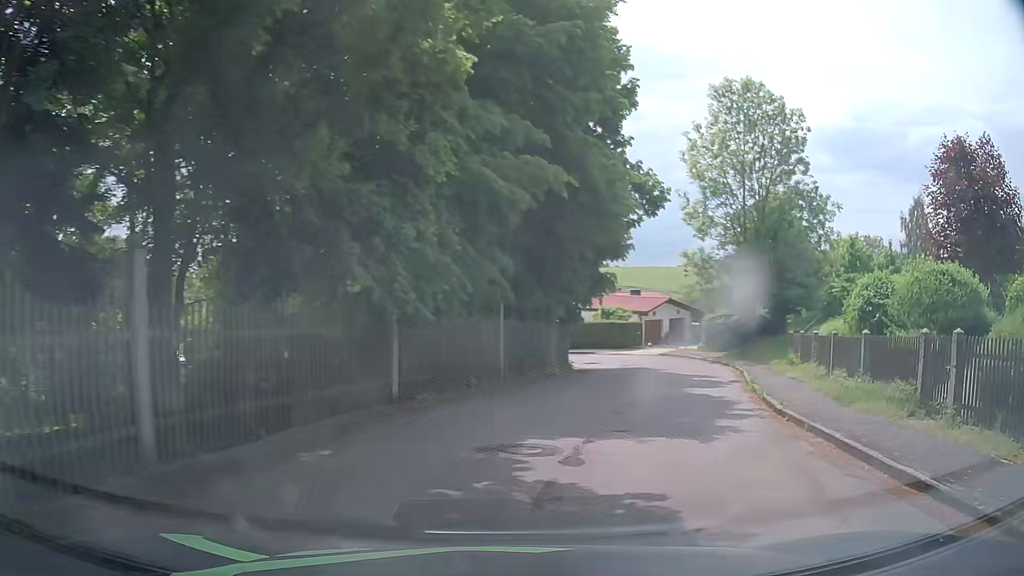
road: residential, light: Day
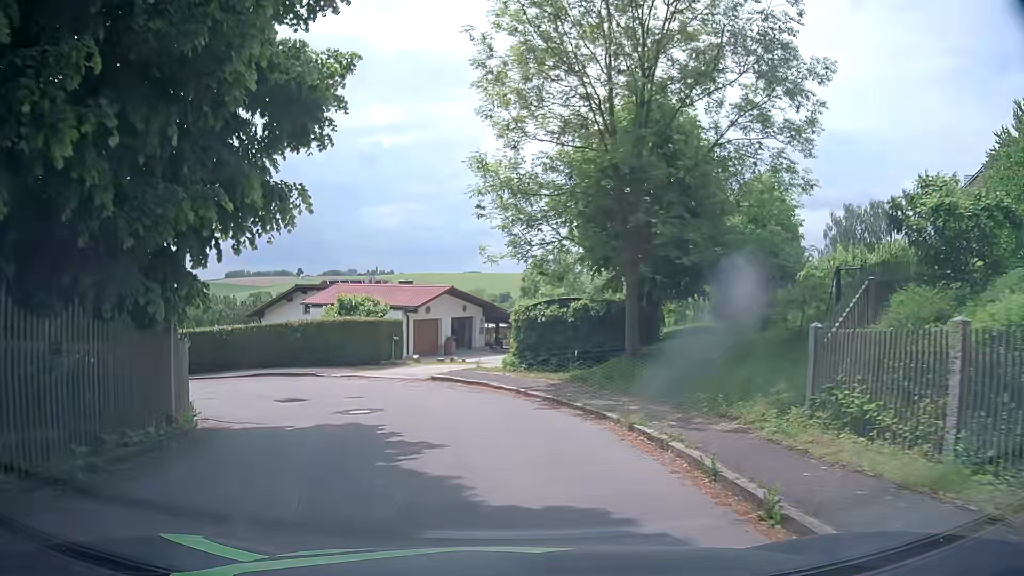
(+4.1, +18.1) m; +19°
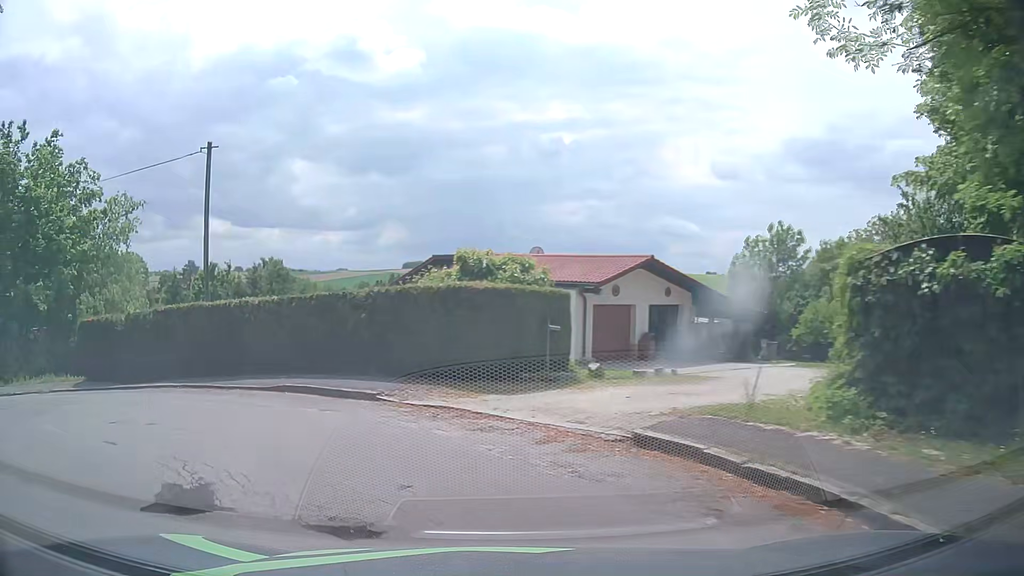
(-1.1, +12.7) m; -15°
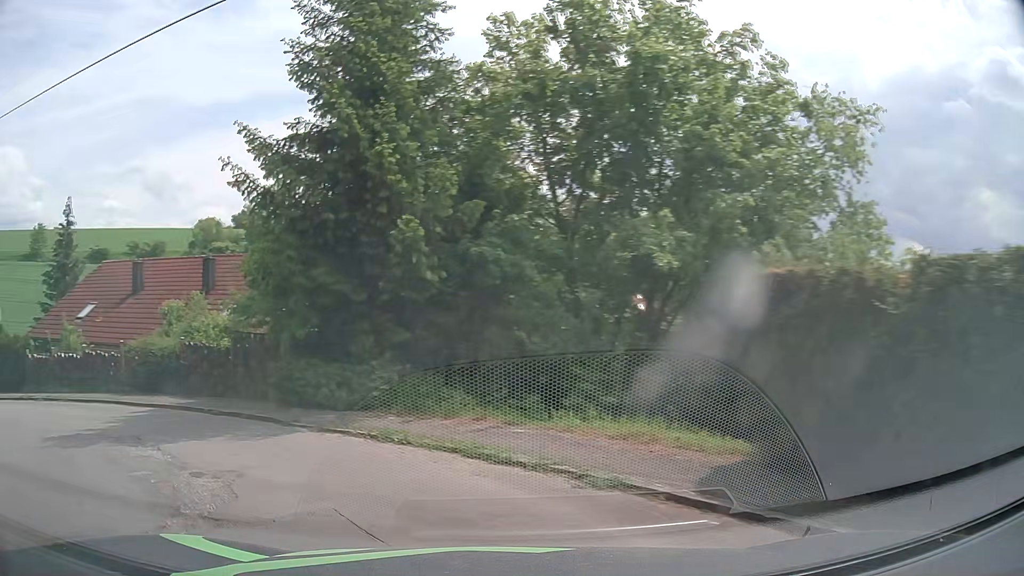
(-5.9, +11.9) m; -59°
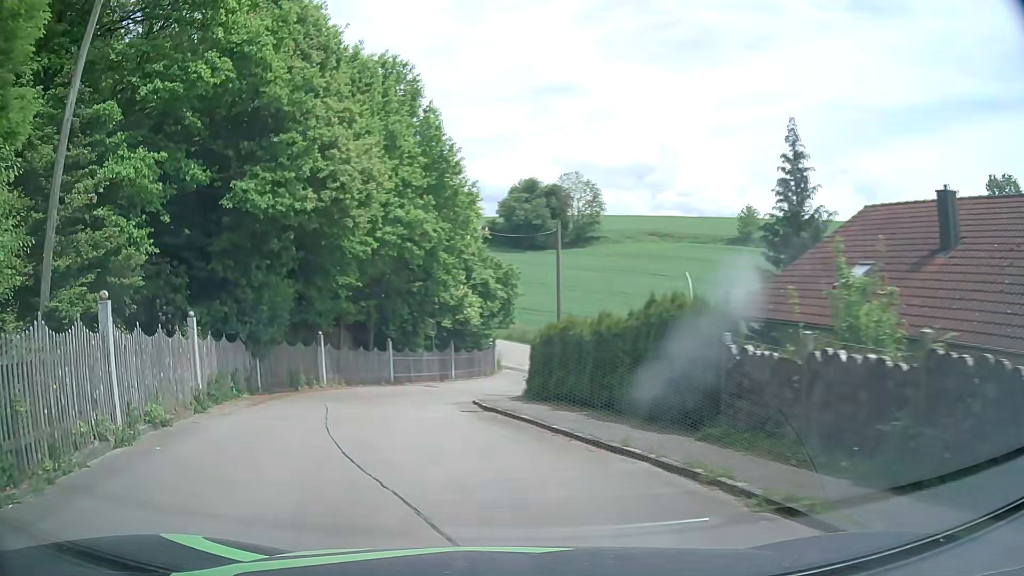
(-8.0, +11.8) m; -61°
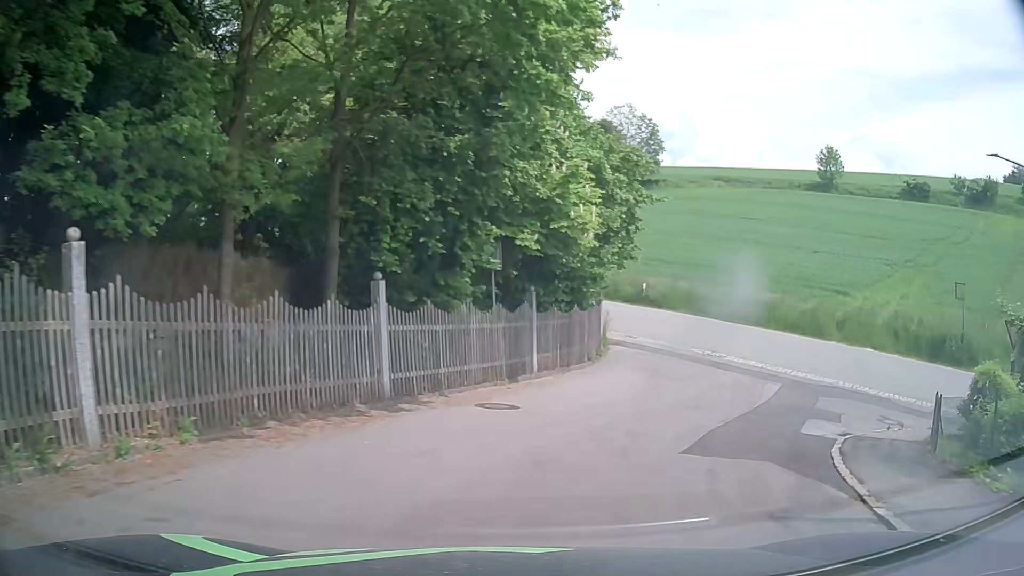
(-4.1, +21.5) m; -5°
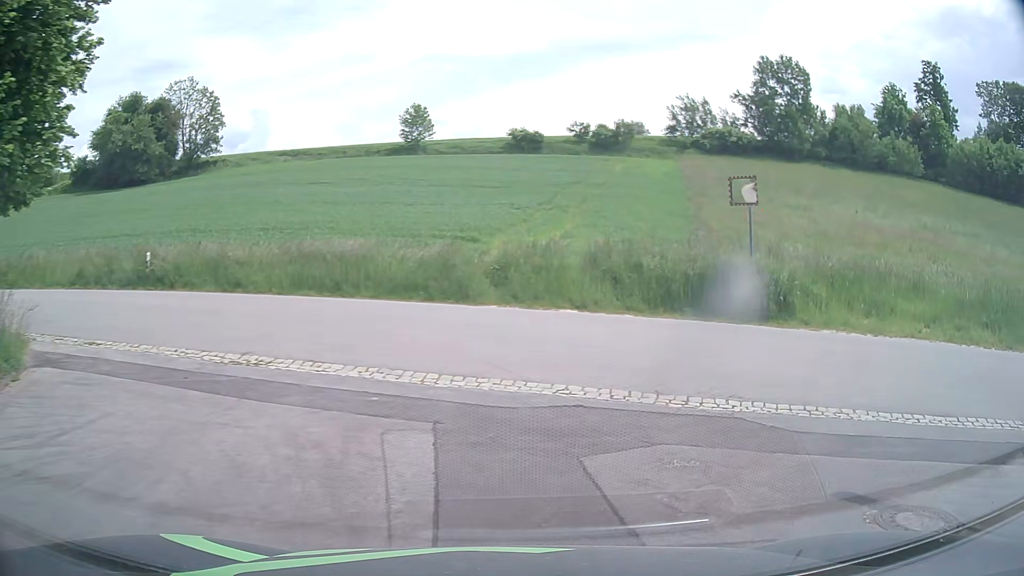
(+3.8, +13.3) m; +37°
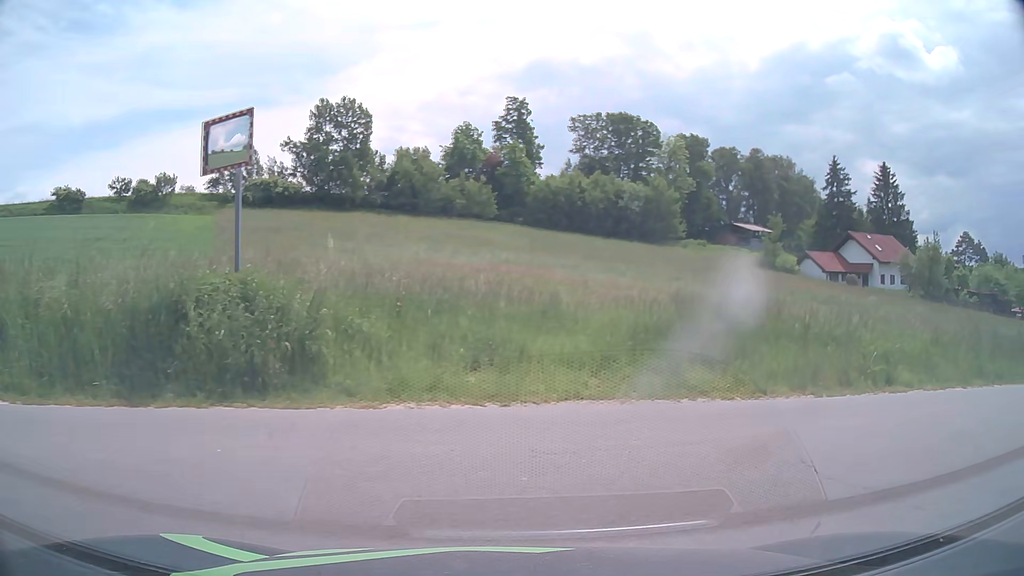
(+2.2, +7.6) m; +34°
